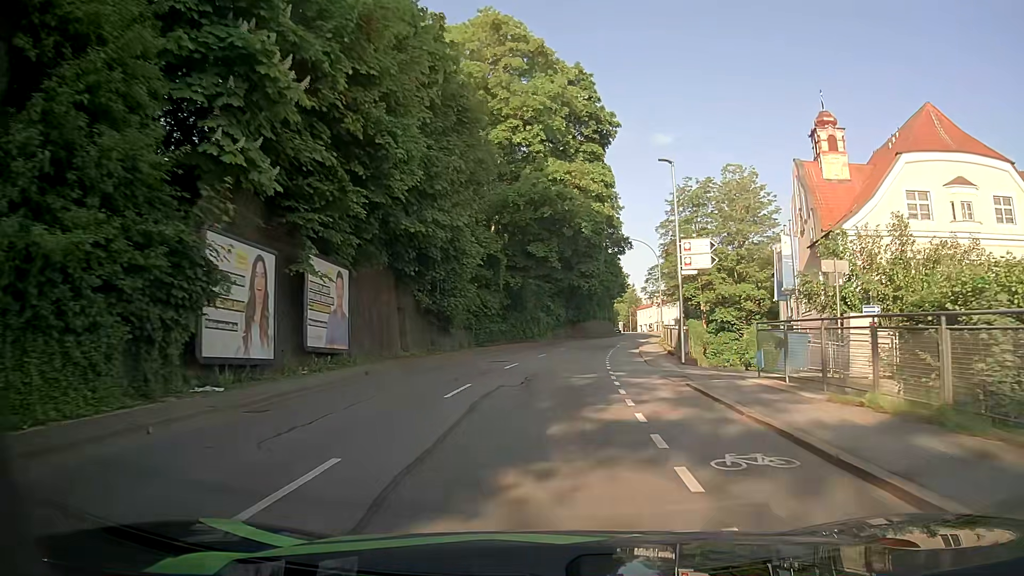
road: tertiary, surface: asphalt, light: Day
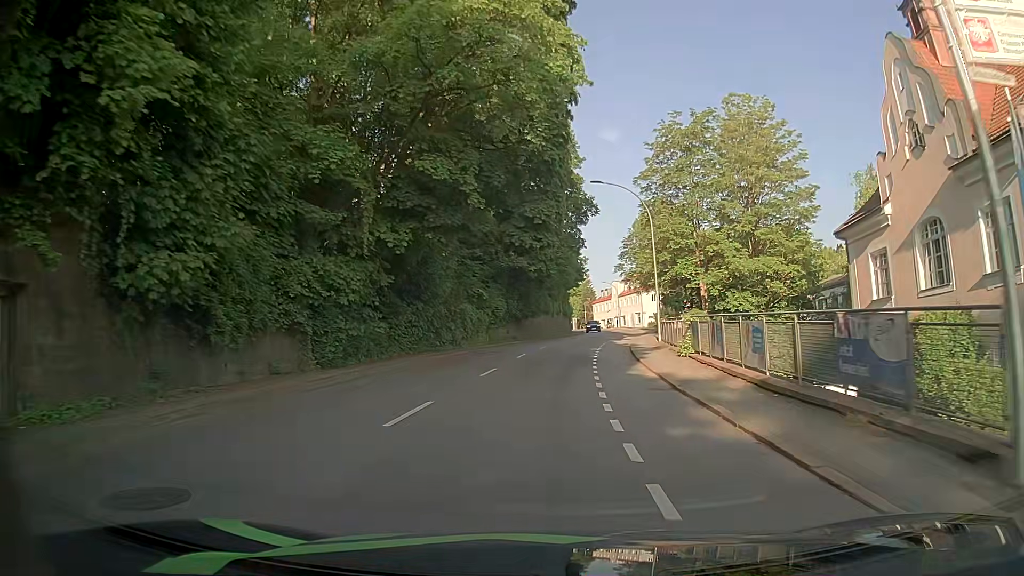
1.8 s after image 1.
(+0.5, +21.6) m; +3°
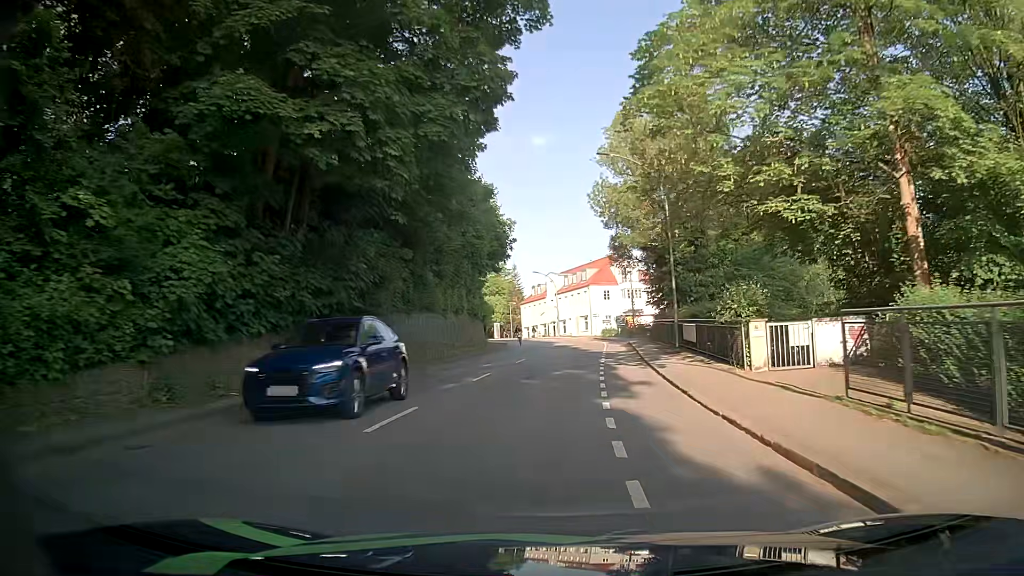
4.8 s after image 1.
(+1.7, +36.0) m; +6°
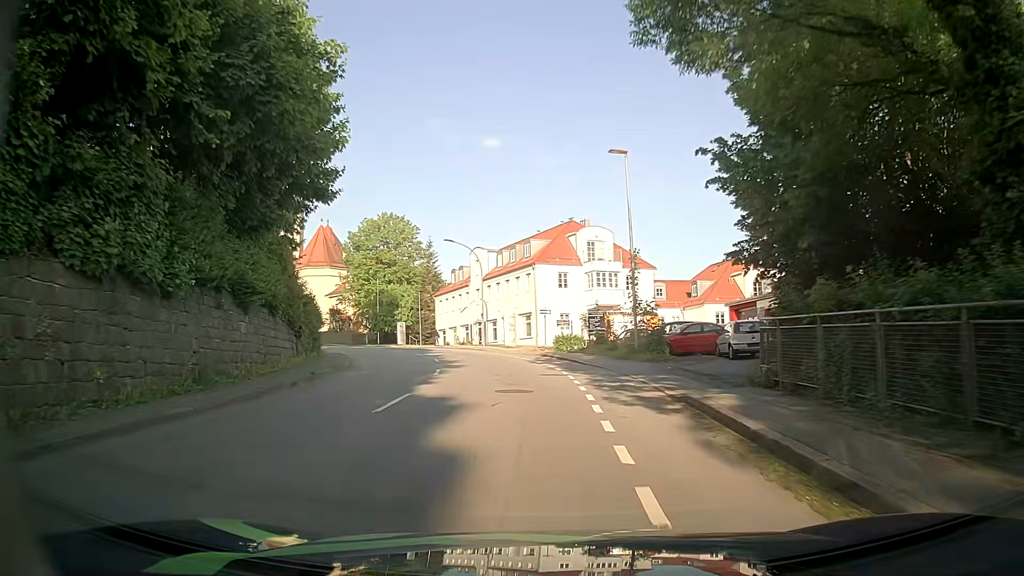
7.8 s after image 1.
(+2.0, +34.3) m; +4°
